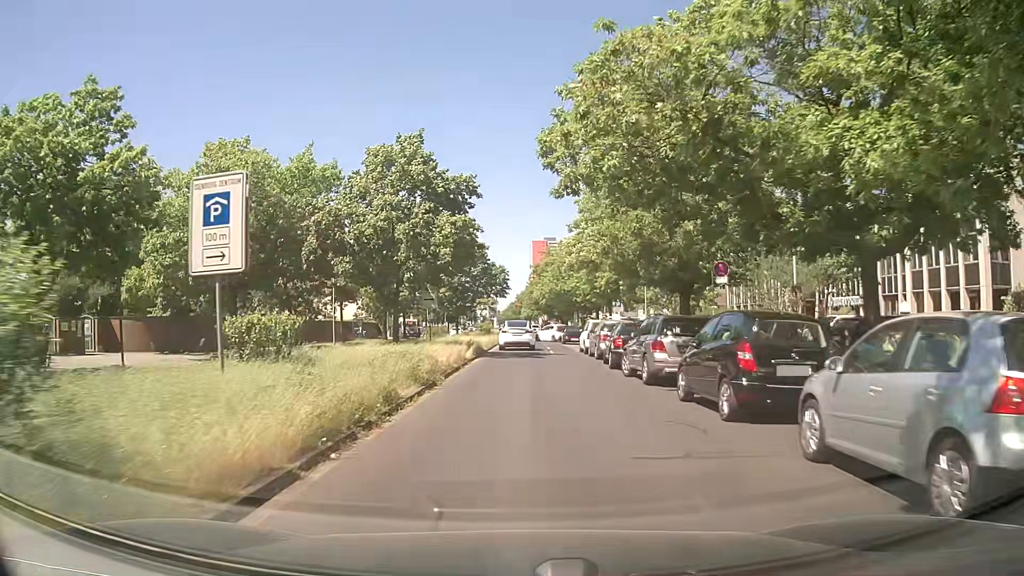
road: secondary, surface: asphalt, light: Day
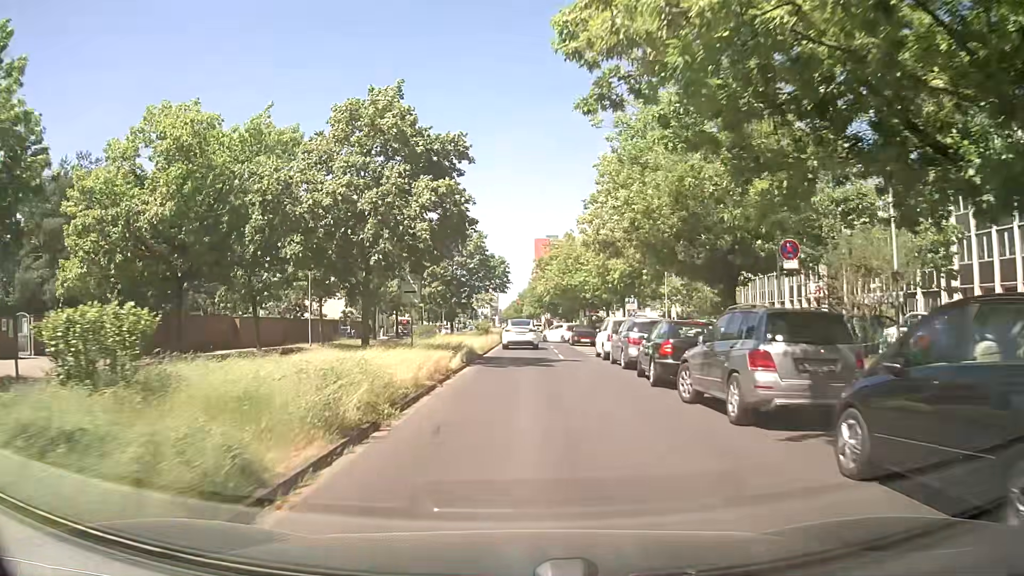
(0.0, +6.4) m; 0°
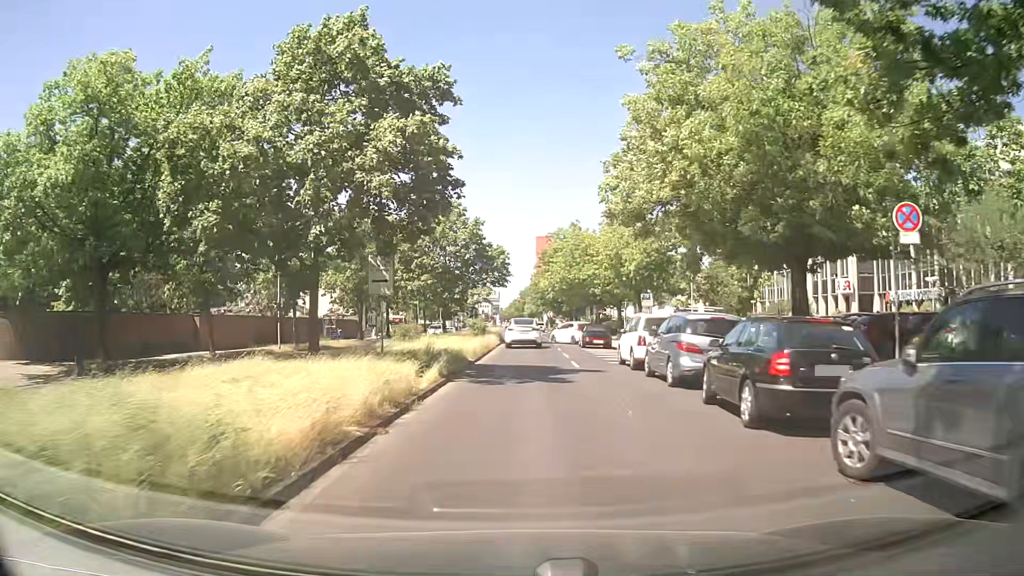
(0.0, +6.2) m; 0°
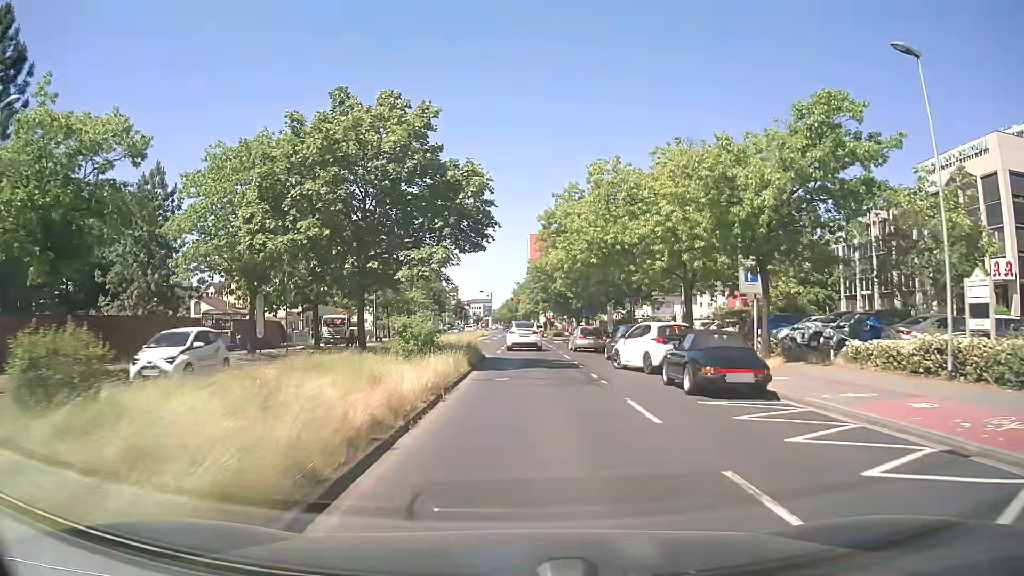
(-0.2, +24.1) m; 0°
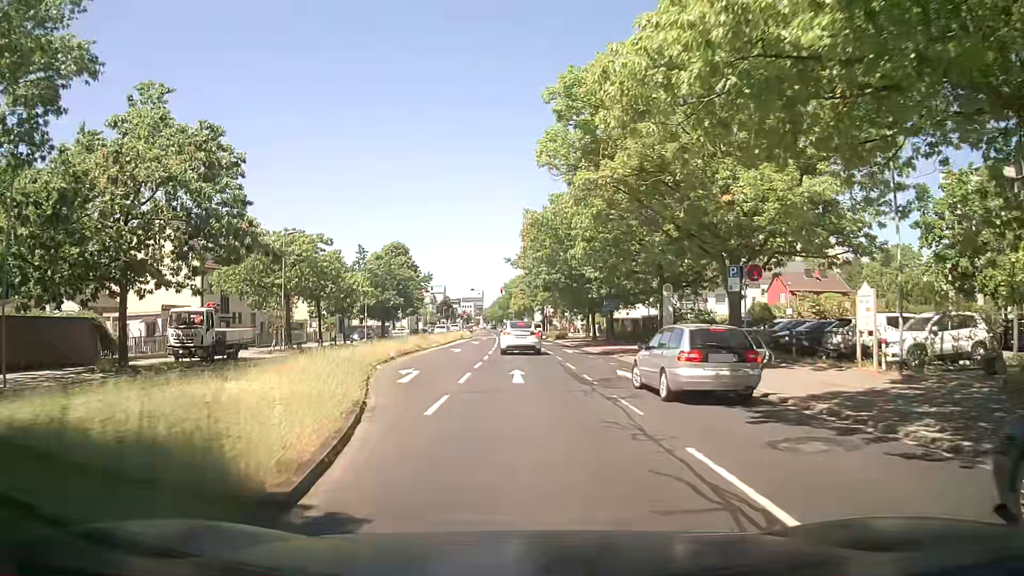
(+0.2, +24.4) m; 0°
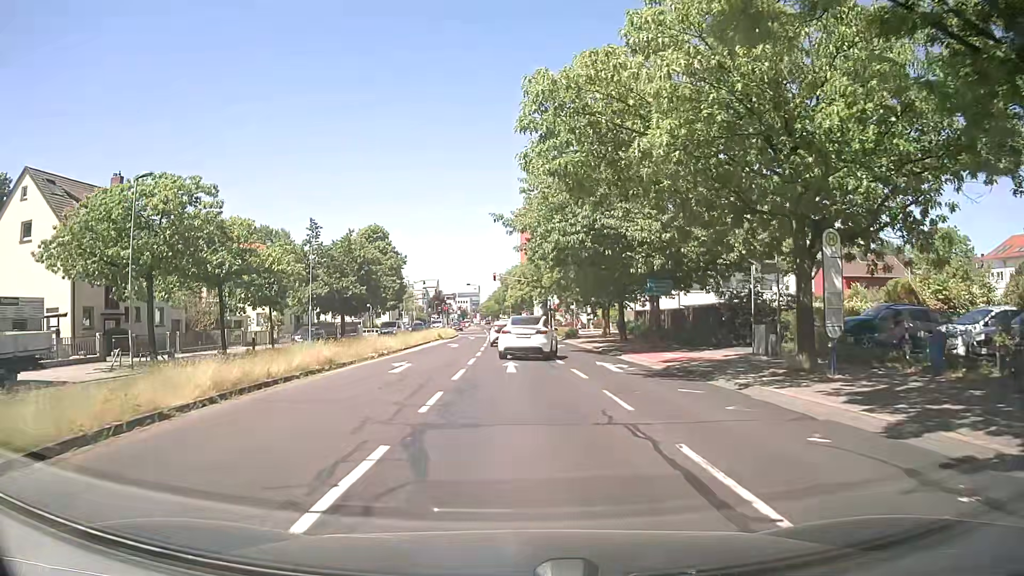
(+0.1, +17.6) m; +1°
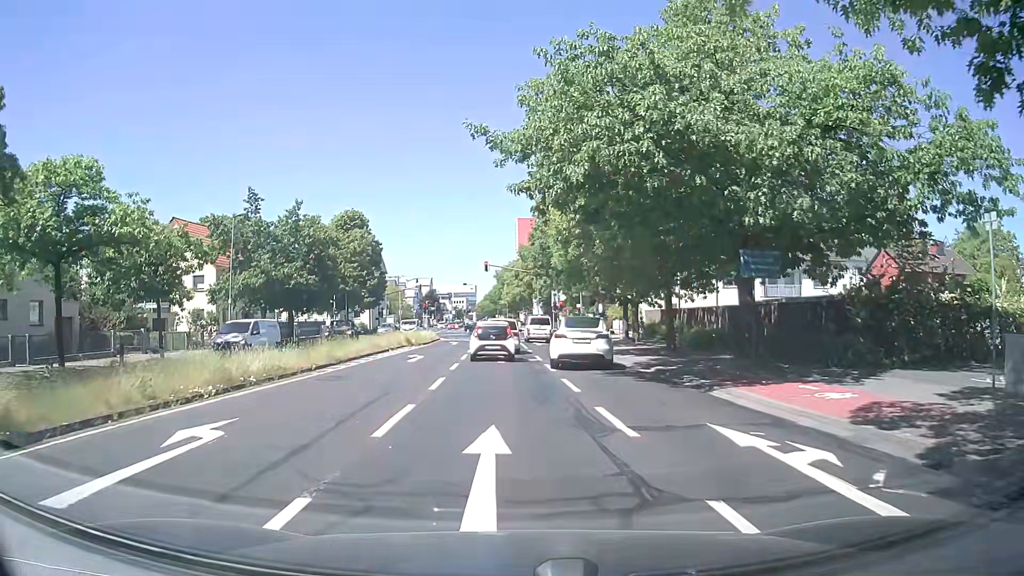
(0.0, +14.0) m; 0°
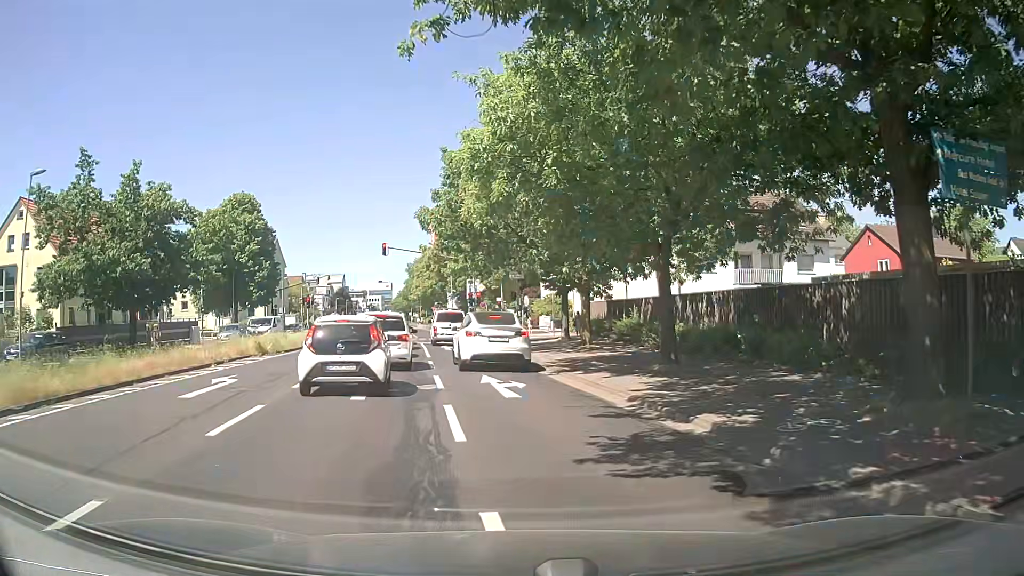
(+0.6, +12.3) m; +7°
(0, +10) (-1, +20) (-2, +30) (-4, +40) (-5, +50) (-7, +59) (-9, +69) (-11, +79) (-13, +89) (-15, +99) m
